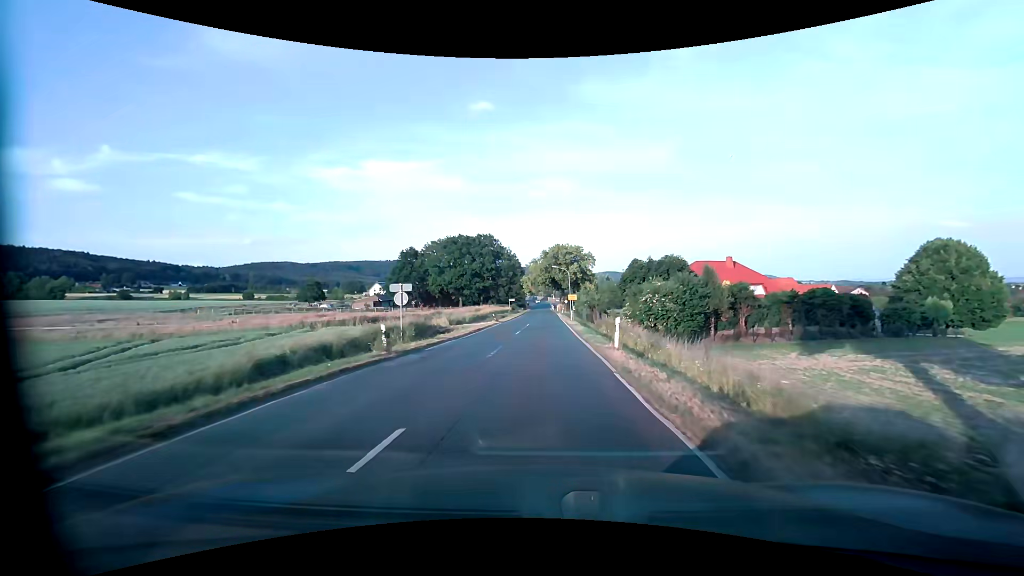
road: secondary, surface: asphalt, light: Day
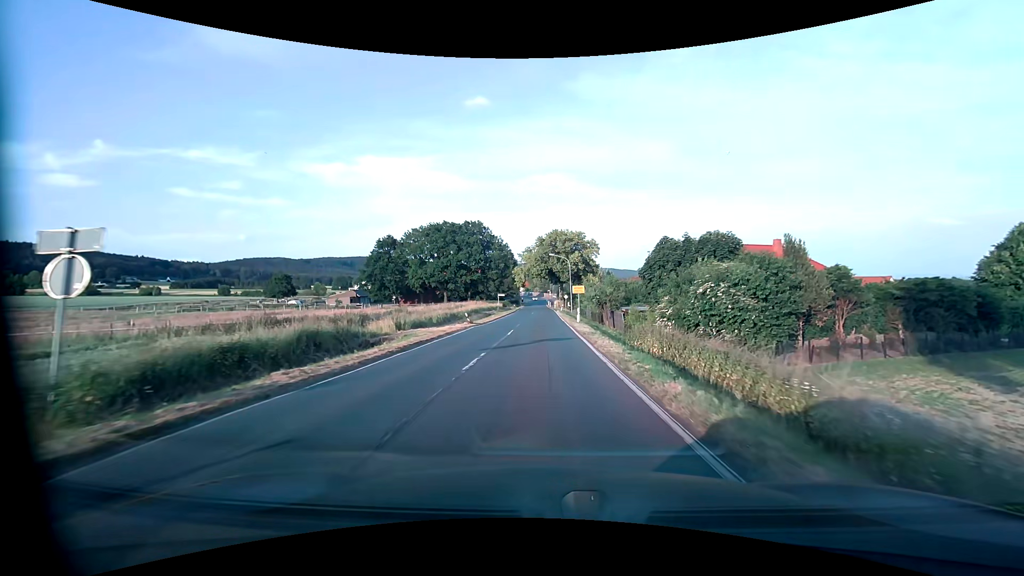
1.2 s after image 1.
(+0.2, +16.0) m; +1°
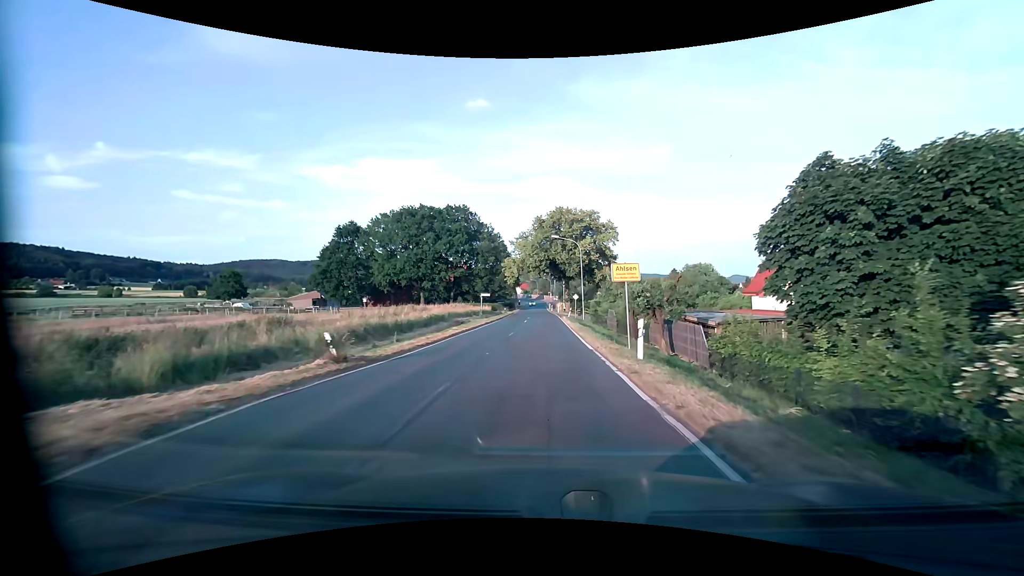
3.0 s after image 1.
(+0.1, +23.4) m; 0°
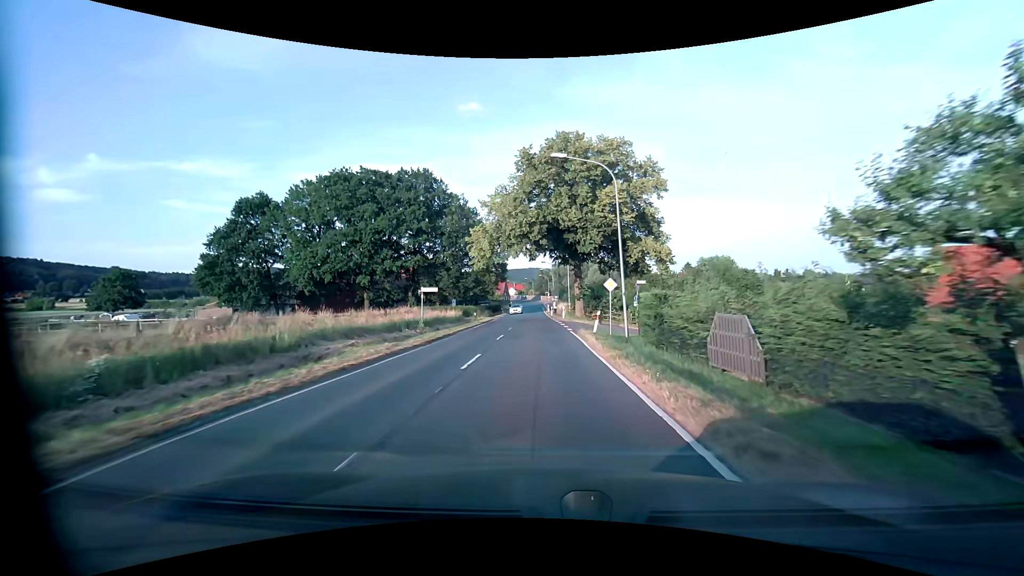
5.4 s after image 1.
(+0.2, +29.5) m; 0°
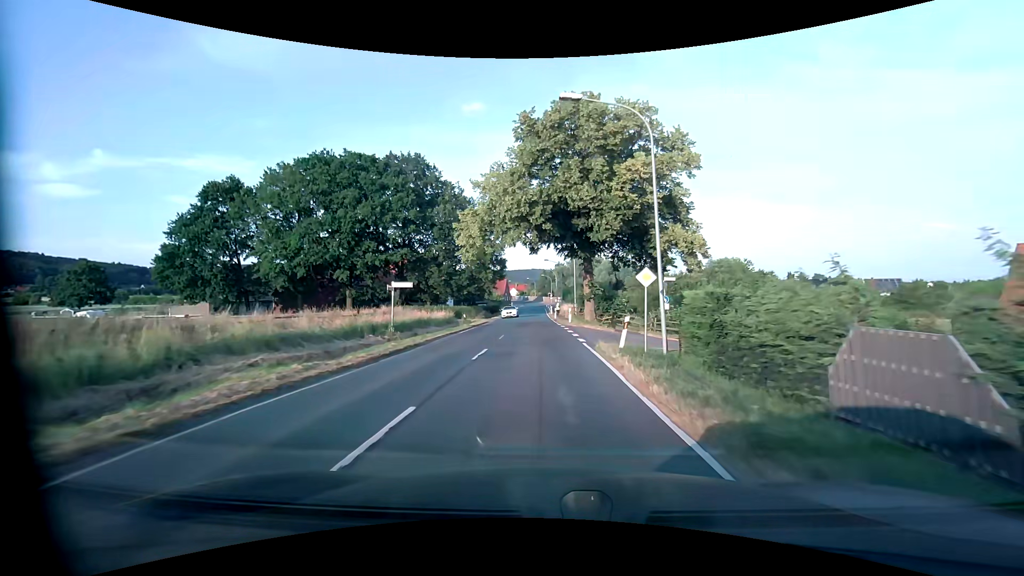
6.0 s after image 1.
(0.0, +7.2) m; 0°
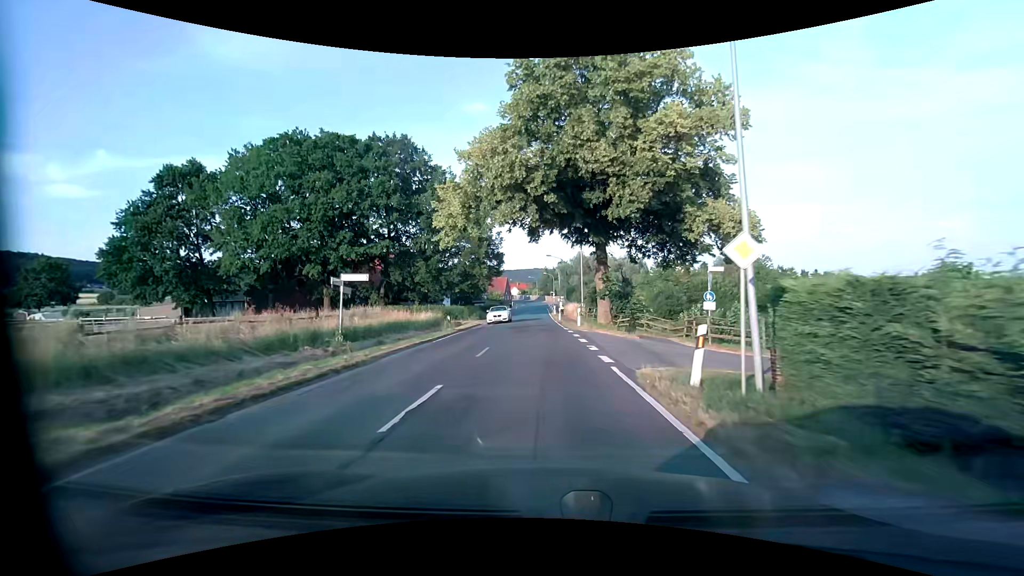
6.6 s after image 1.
(0.0, +7.1) m; 0°
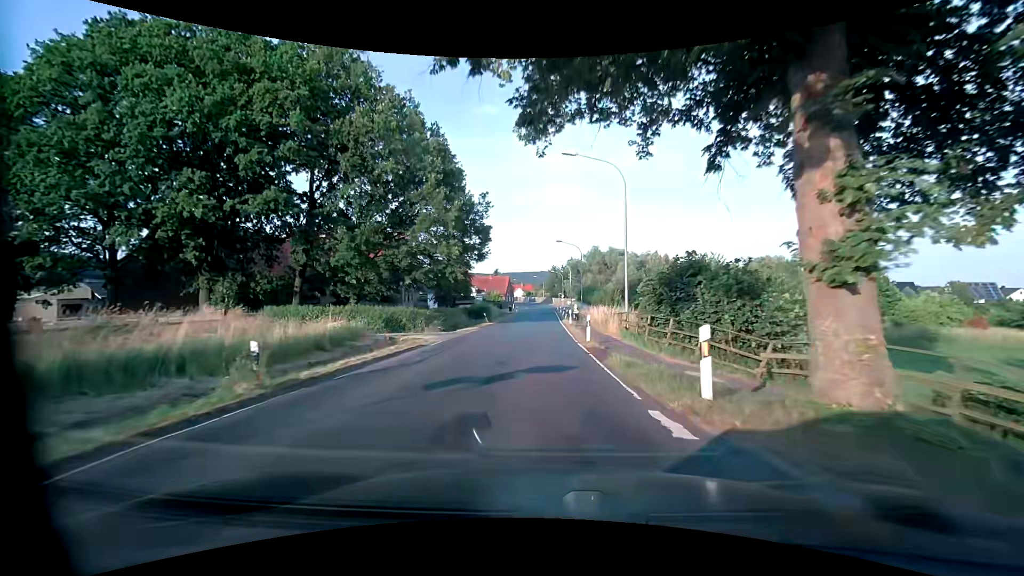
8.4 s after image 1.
(-0.2, +21.6) m; -1°
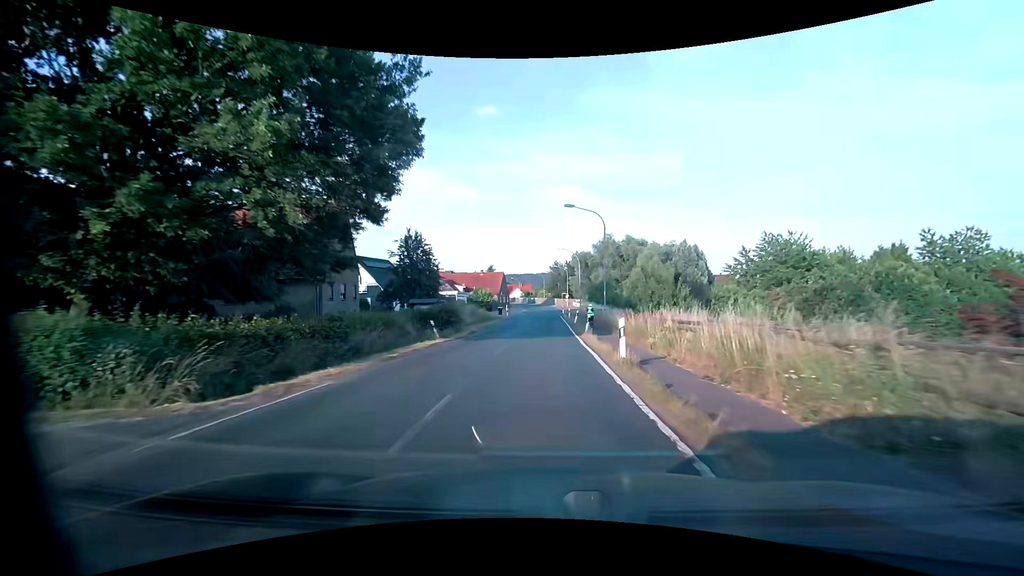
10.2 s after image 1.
(0.0, +22.3) m; 0°
(0, +10) (0, +20) (0, +30) (0, +40) (0, +50) (0, +60) (0, +70) (+1, +80) (+1, +90) (+1, +100) m
